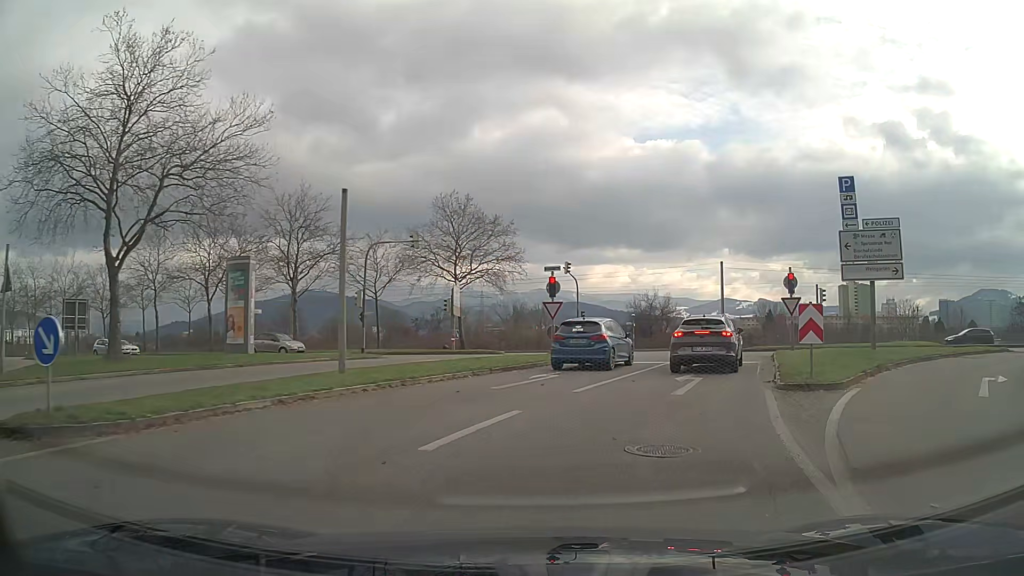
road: trunk_link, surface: asphalt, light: Day
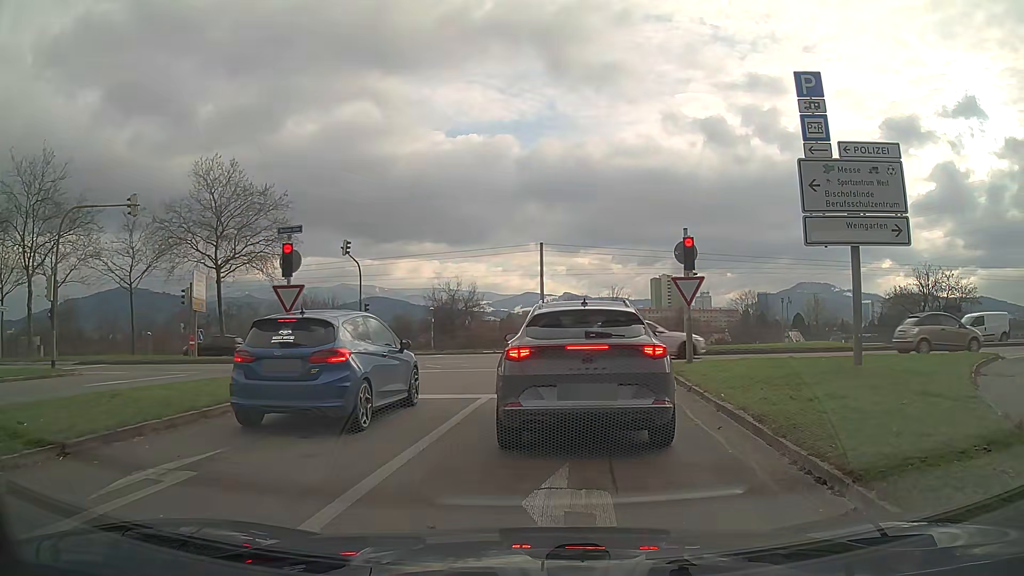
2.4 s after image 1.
(+1.3, +10.3) m; +16°
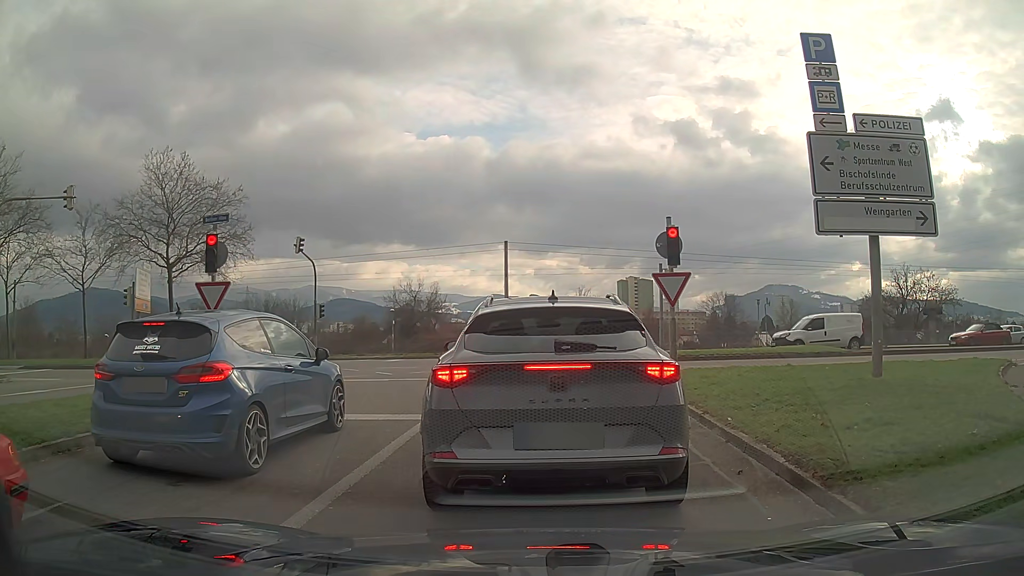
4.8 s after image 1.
(0.0, +2.1) m; +2°
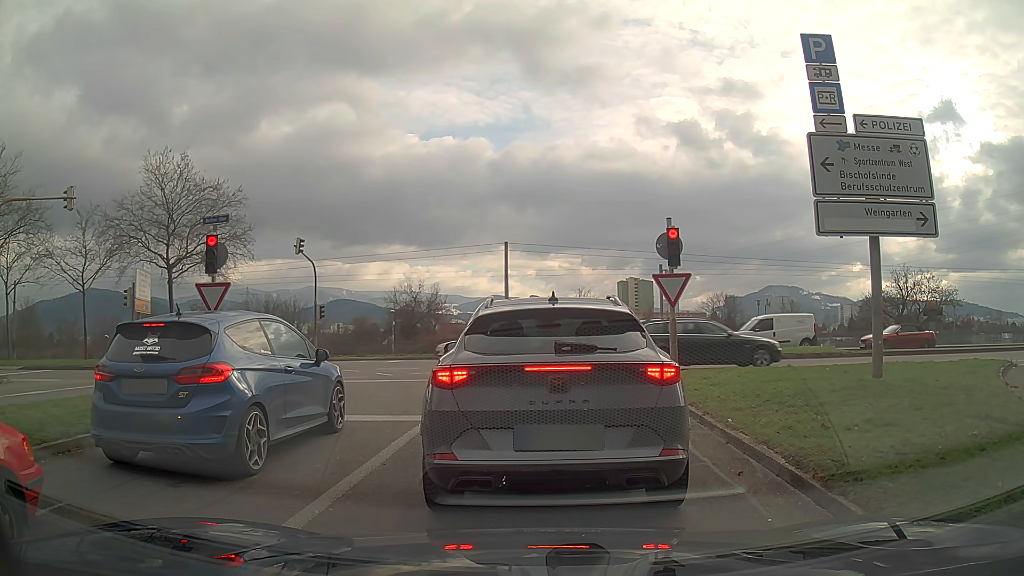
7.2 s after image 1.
(0.0, +0.1) m; 0°
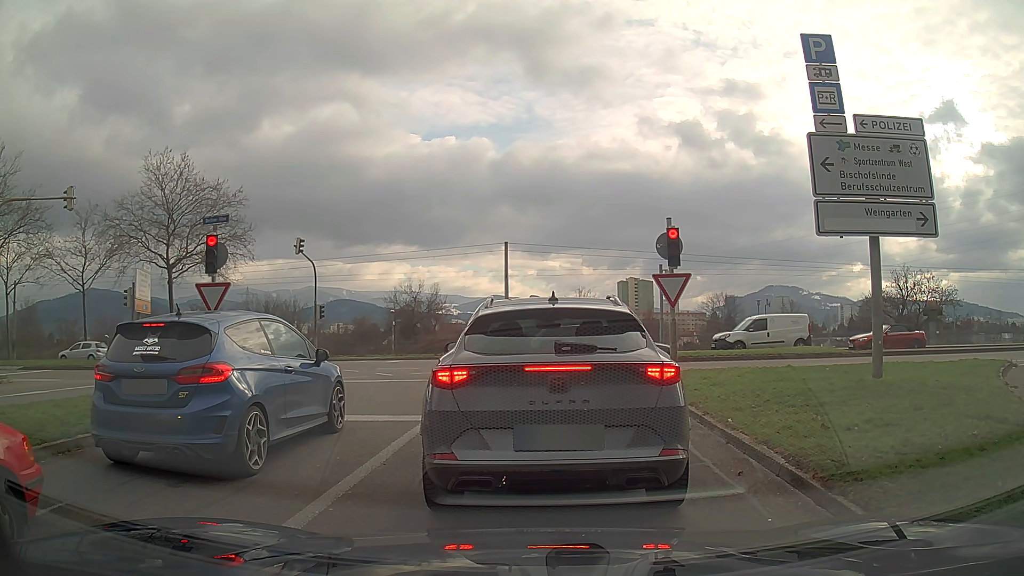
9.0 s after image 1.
(0.0, 0.0) m; 0°
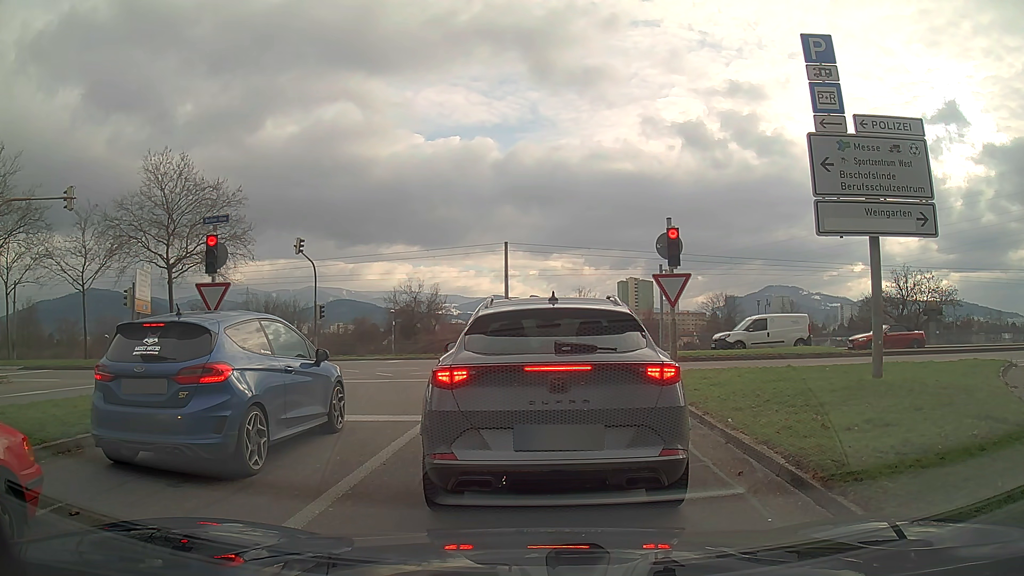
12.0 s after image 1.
(0.0, 0.0) m; 0°
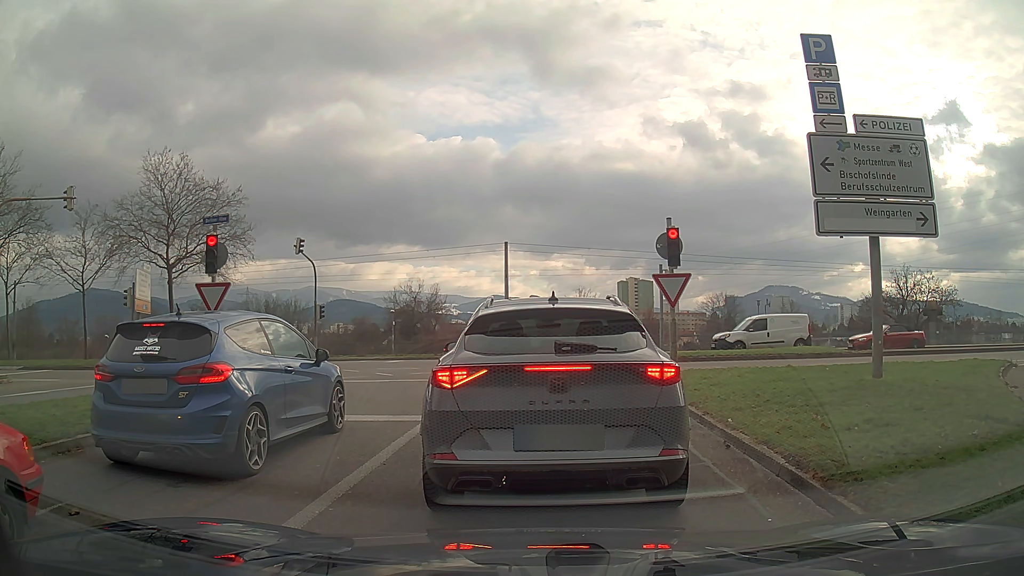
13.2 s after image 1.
(0.0, 0.0) m; 0°
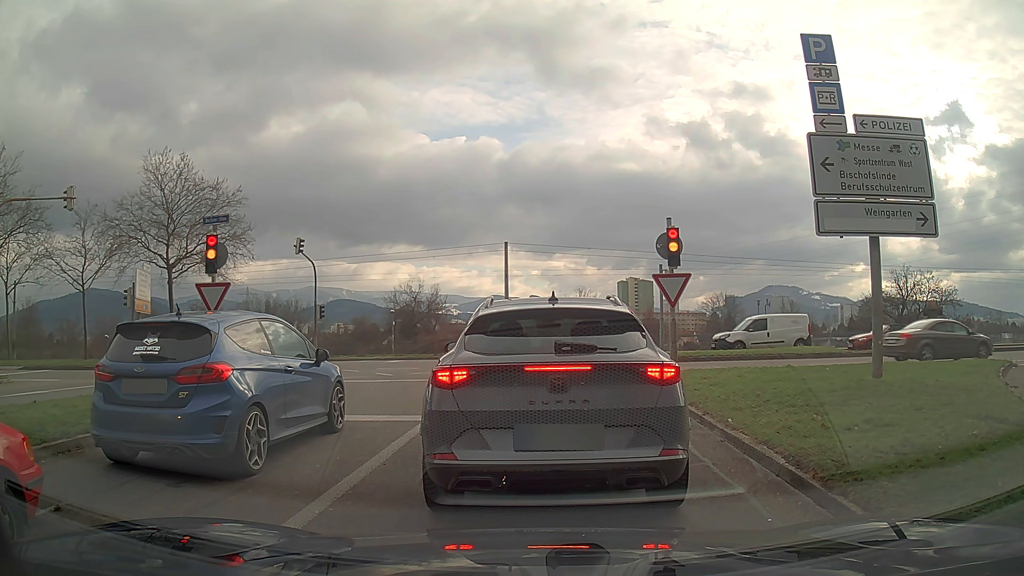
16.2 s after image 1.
(0.0, 0.0) m; 0°
